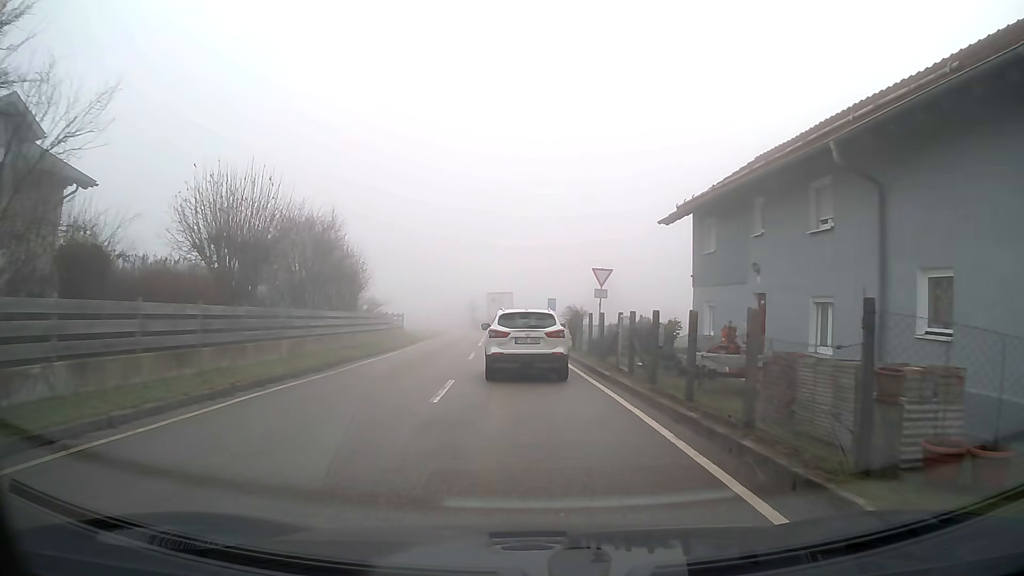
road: tertiary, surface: asphalt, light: Day
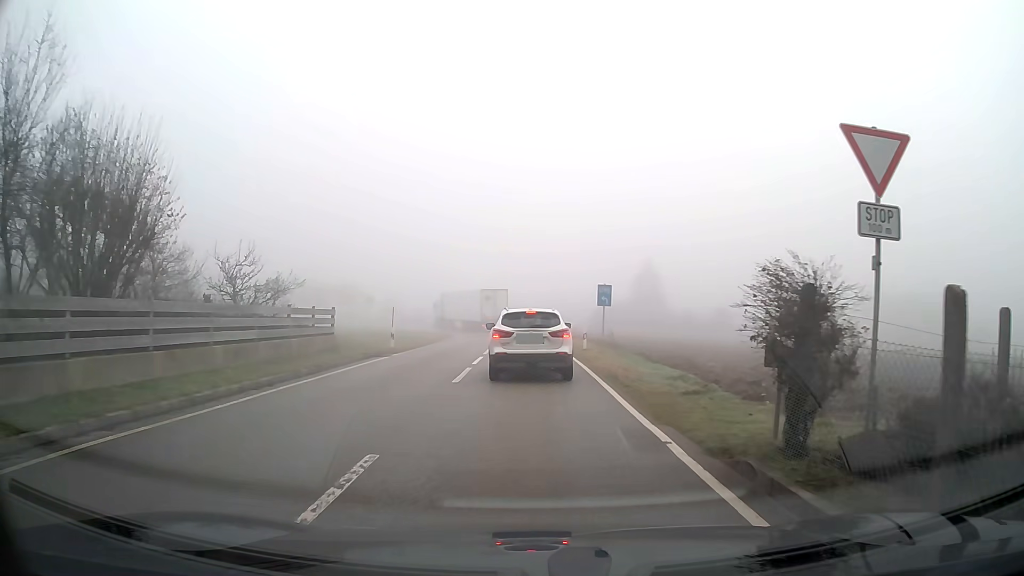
(-0.4, +20.1) m; -2°
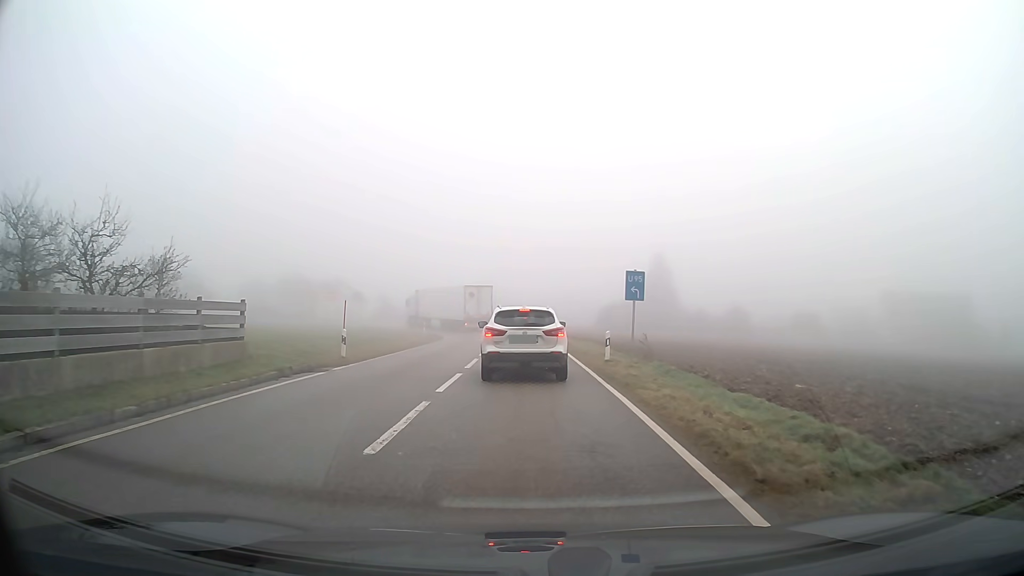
(0.0, +7.8) m; 0°
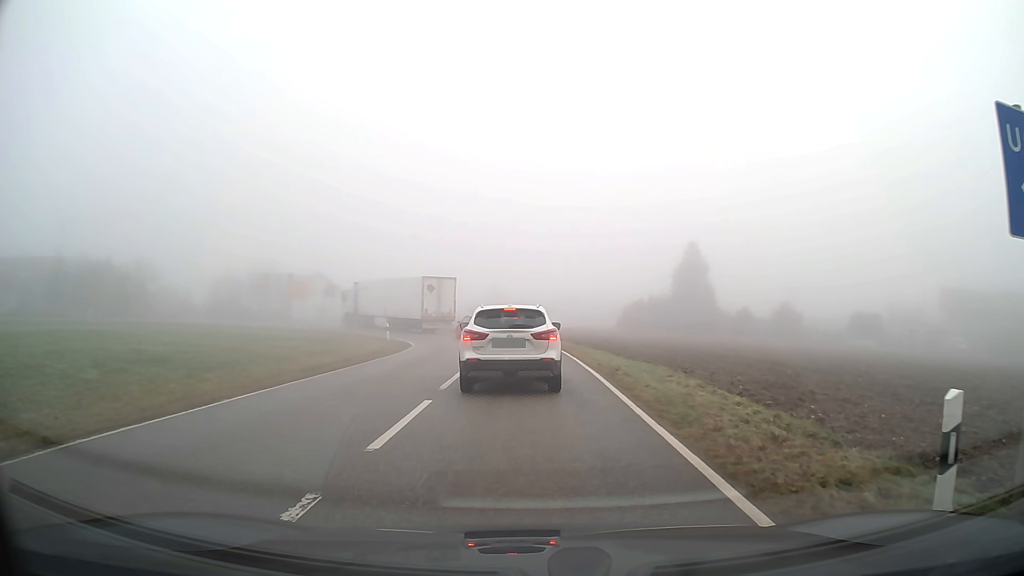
(-0.1, +16.8) m; -1°
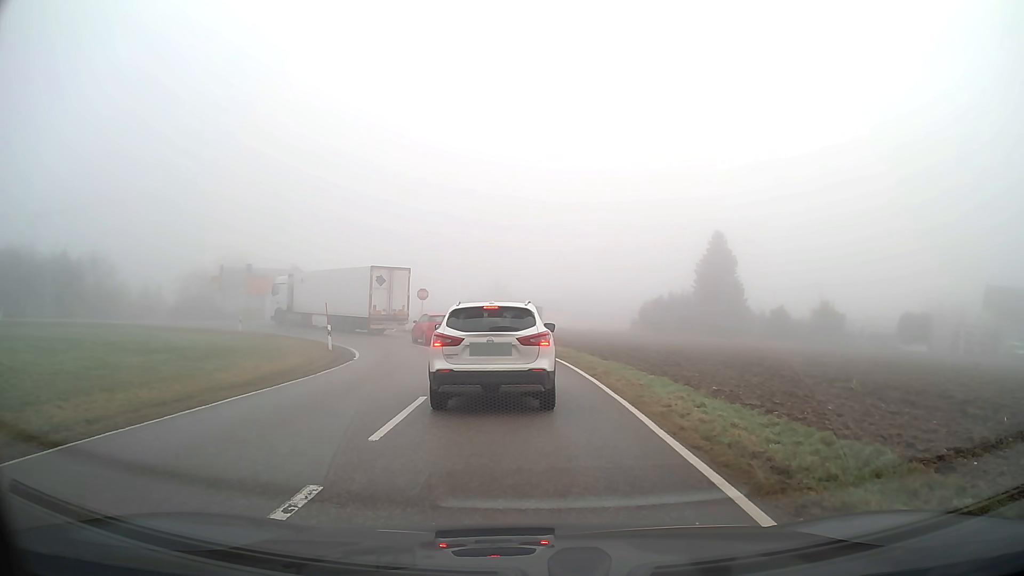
(0.0, +11.5) m; 0°
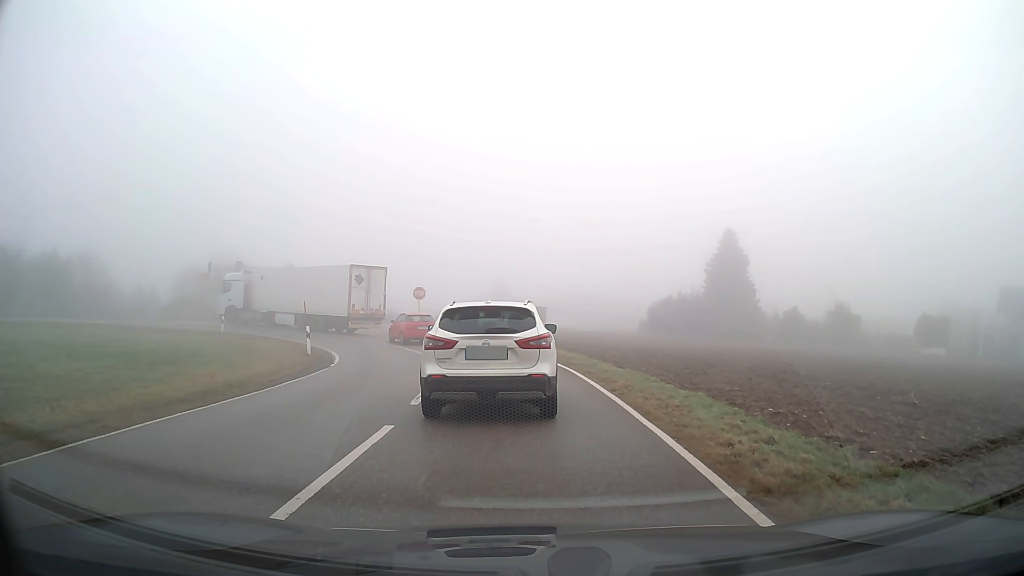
(0.0, +3.0) m; 0°
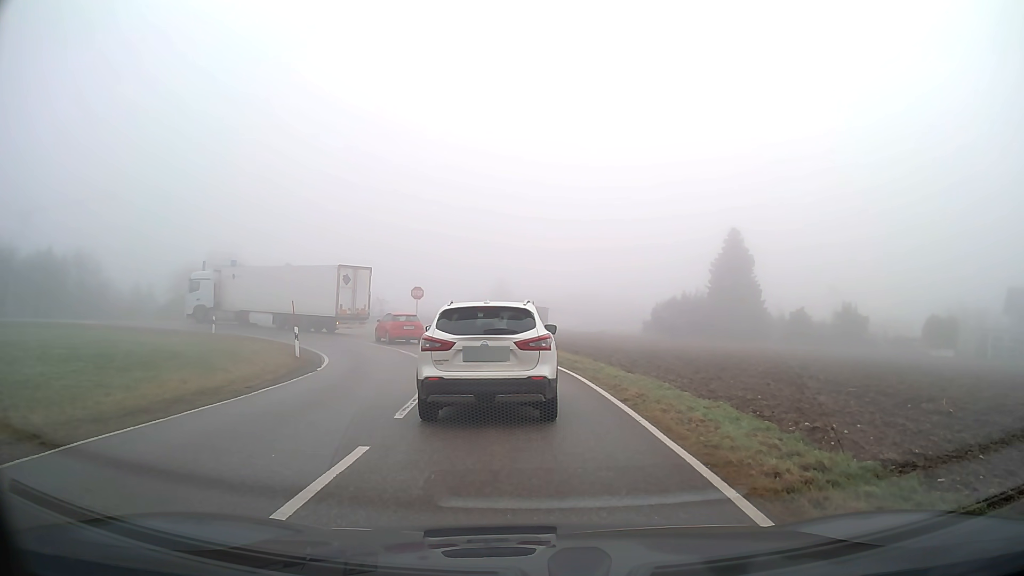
(0.0, +1.4) m; 0°
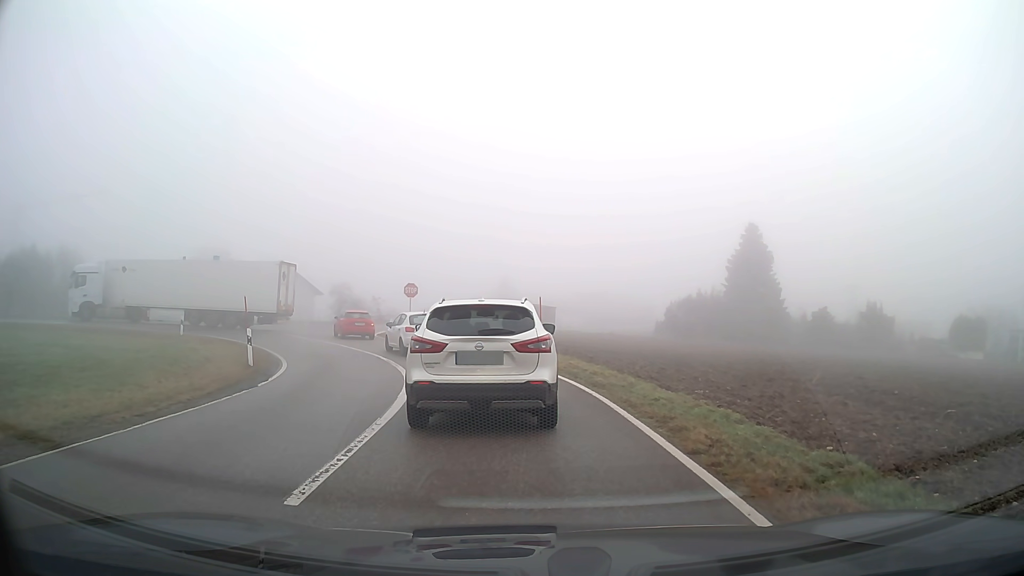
(0.0, +4.4) m; -1°
(0, +10) (-2, +20) (-6, +29) (-10, +38) (-12, +48) (-10, +57) (-4, +65) (+3, +73) (+9, +81) (+15, +89) m
